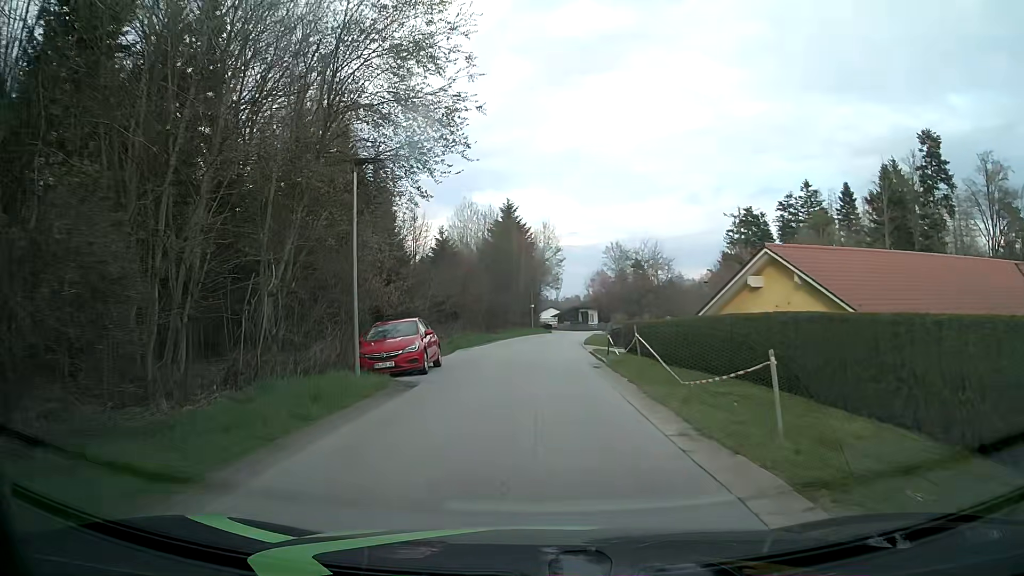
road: residential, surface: asphalt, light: Day
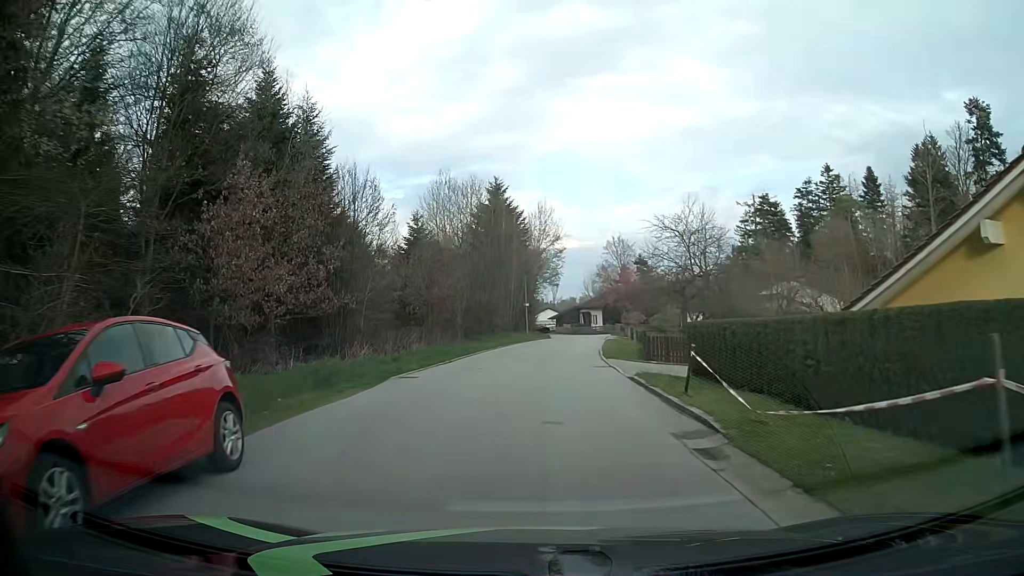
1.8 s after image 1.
(+0.1, +13.6) m; +1°
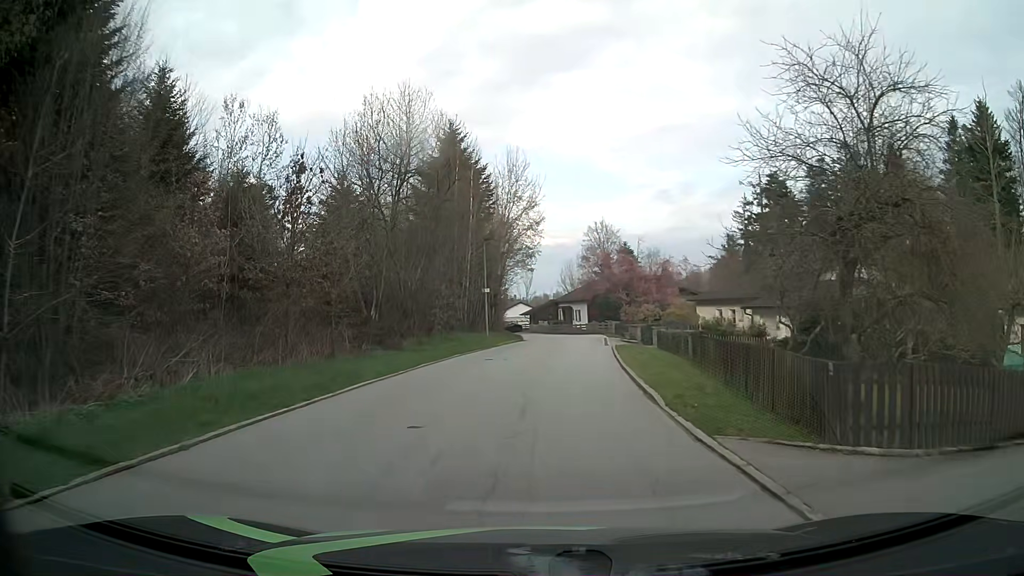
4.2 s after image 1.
(+0.2, +17.9) m; +2°
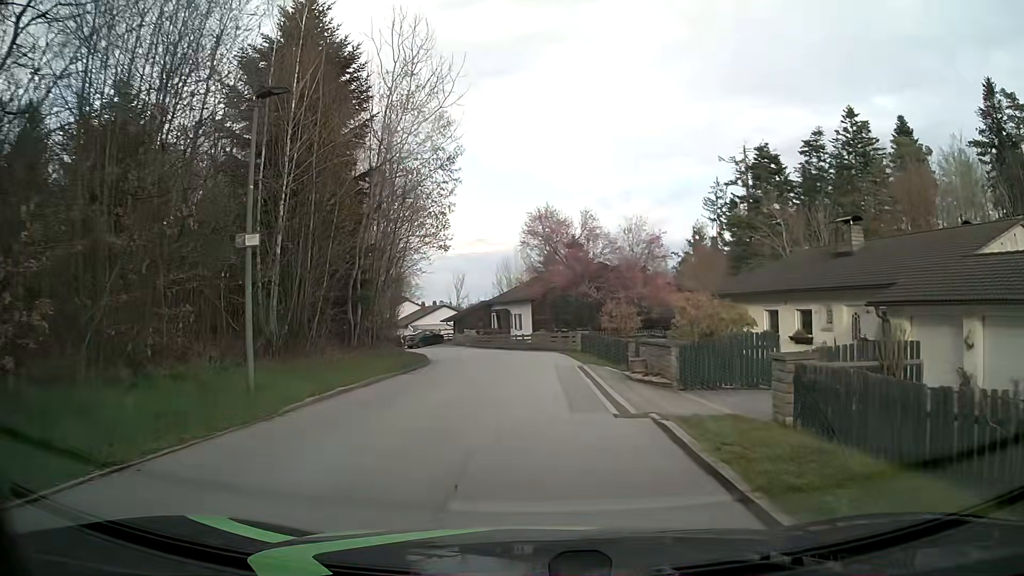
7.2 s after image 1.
(+0.9, +22.3) m; +5°
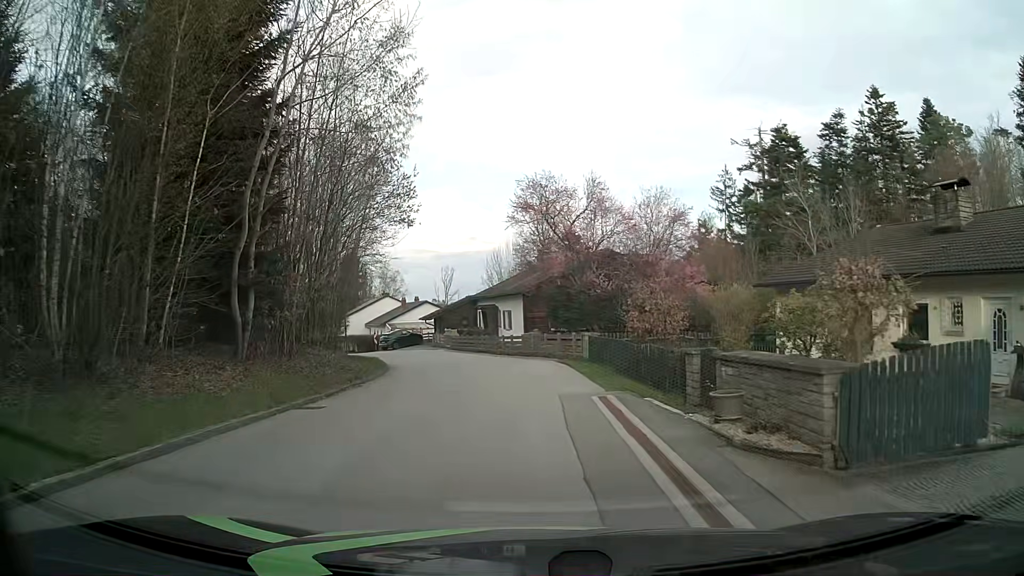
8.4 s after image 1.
(+0.1, +8.9) m; 0°
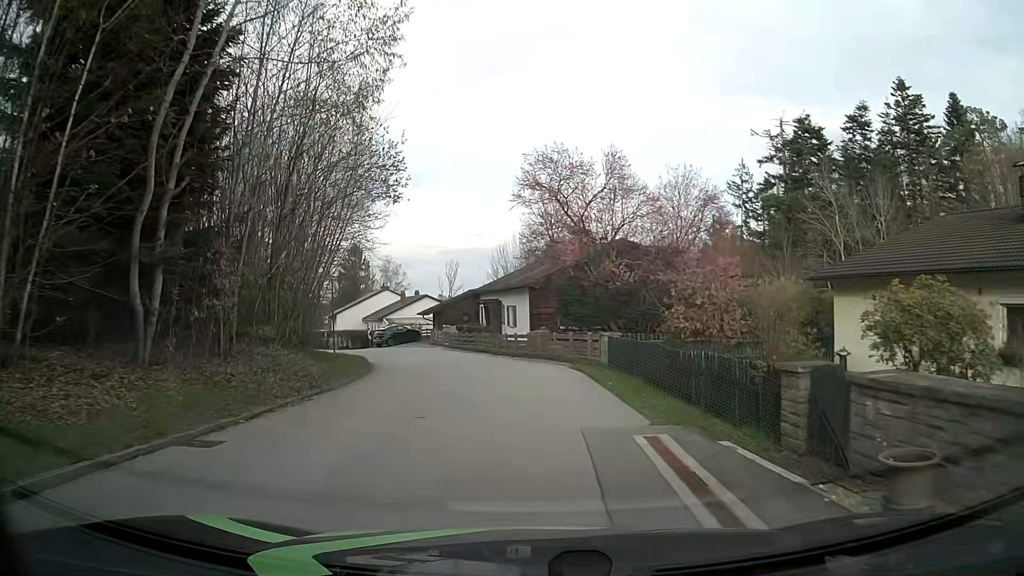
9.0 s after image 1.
(0.0, +4.5) m; 0°
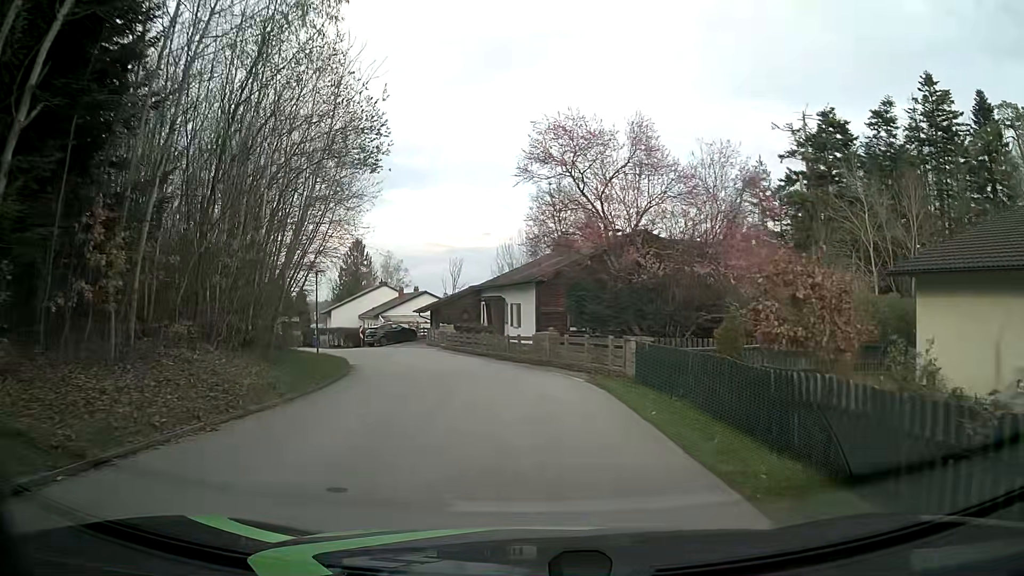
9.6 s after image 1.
(0.0, +4.5) m; 0°
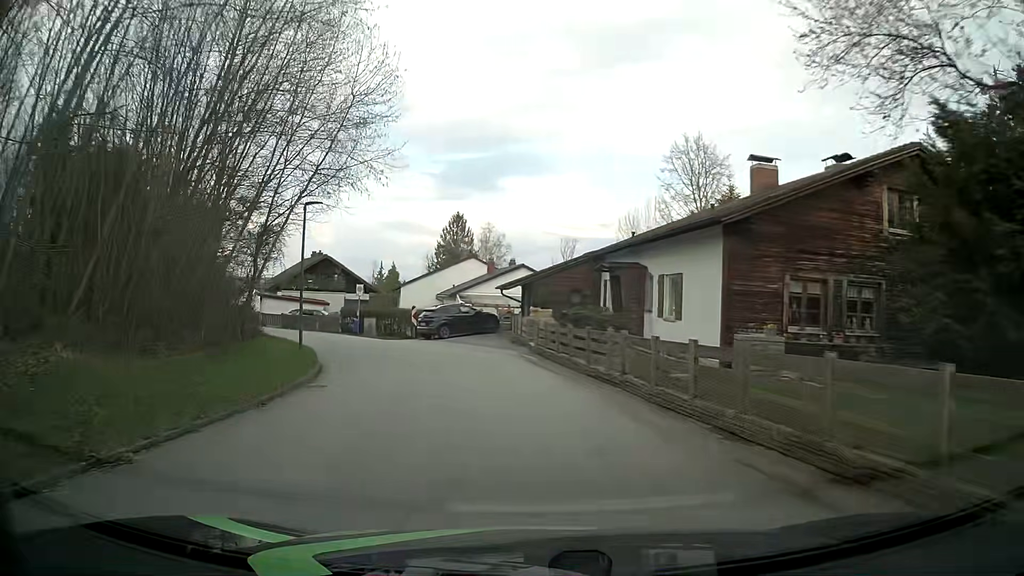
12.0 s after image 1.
(-1.3, +18.1) m; -10°
(0, +10) (-2, +20) (-5, +29) (-11, +38) (-17, +45) (-24, +53) (-30, +60) (-37, +68) (-42, +76) (-47, +85) m
